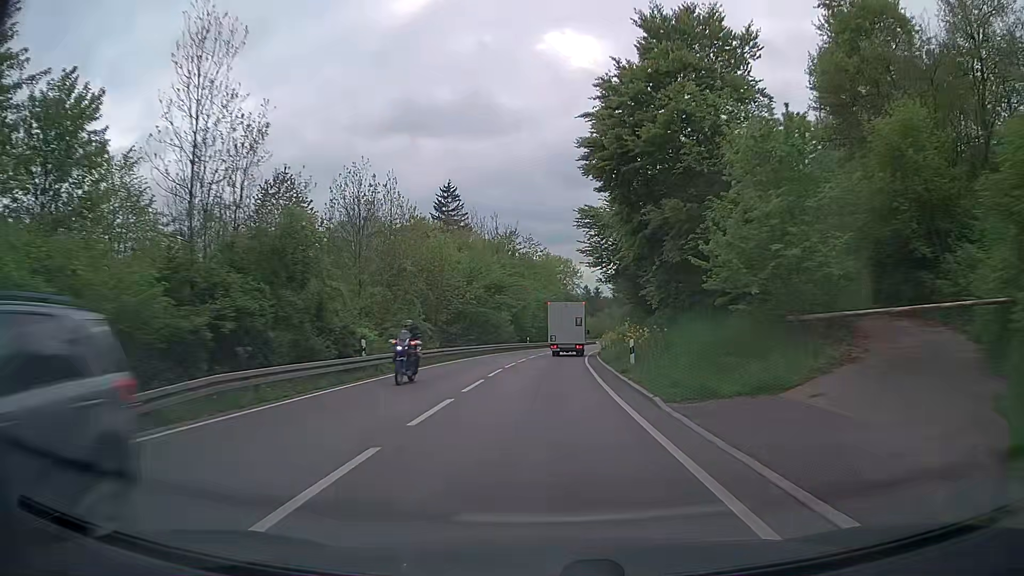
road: secondary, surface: asphalt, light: Day
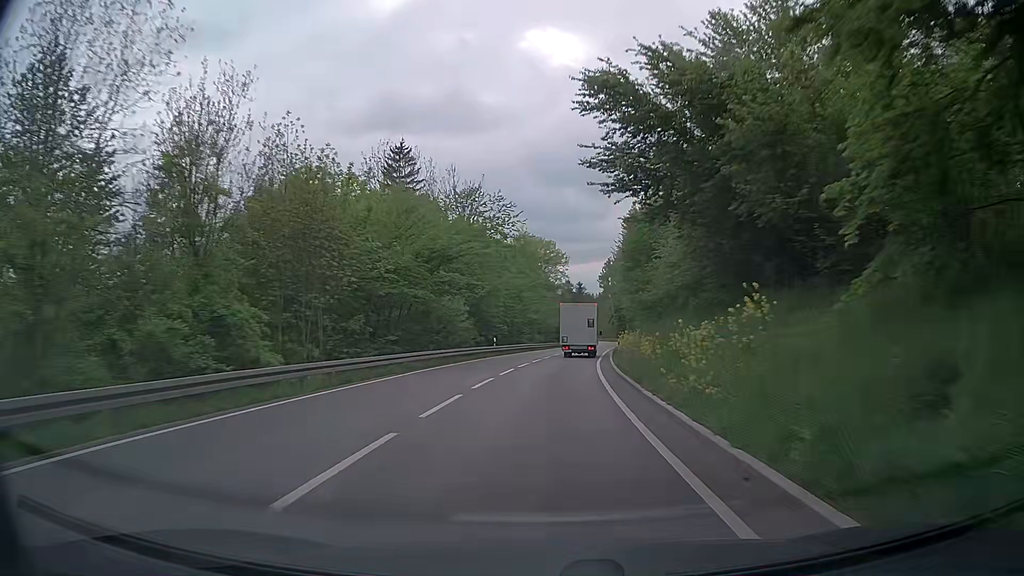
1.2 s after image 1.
(+0.3, +23.0) m; +2°
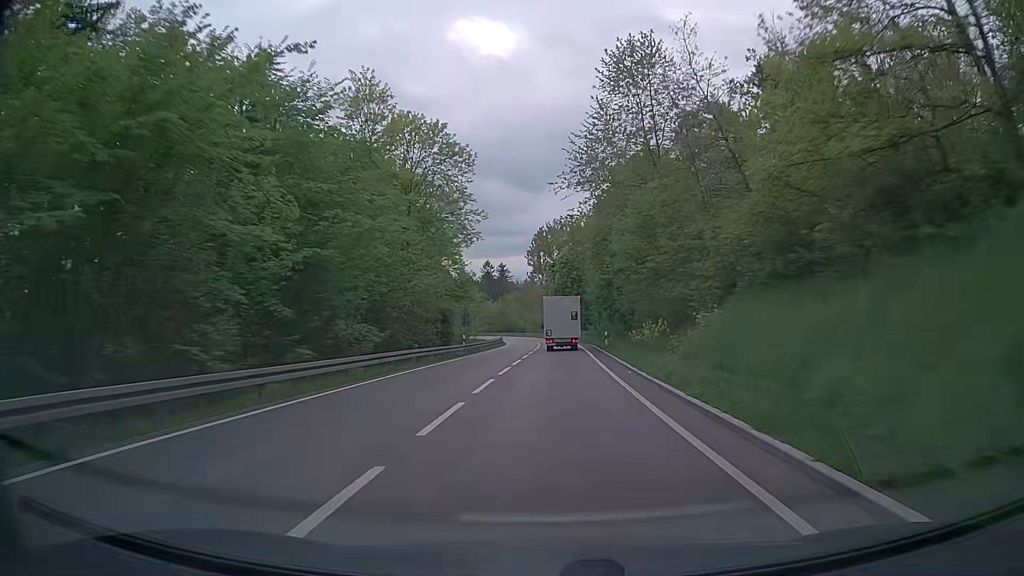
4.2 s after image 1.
(+3.4, +56.9) m; +6°
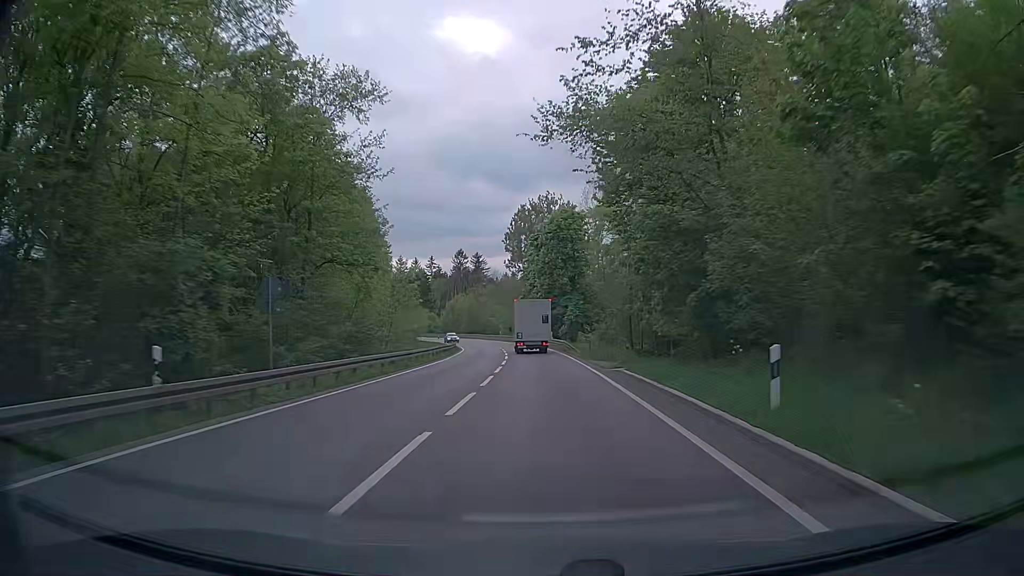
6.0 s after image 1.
(+1.1, +34.0) m; +2°
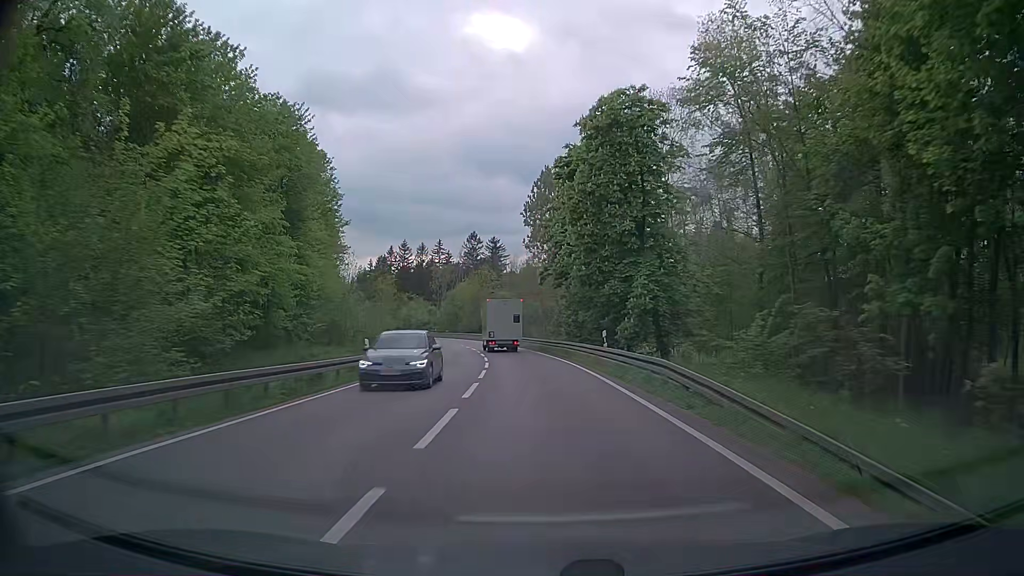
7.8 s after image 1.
(-0.3, +33.9) m; -2°
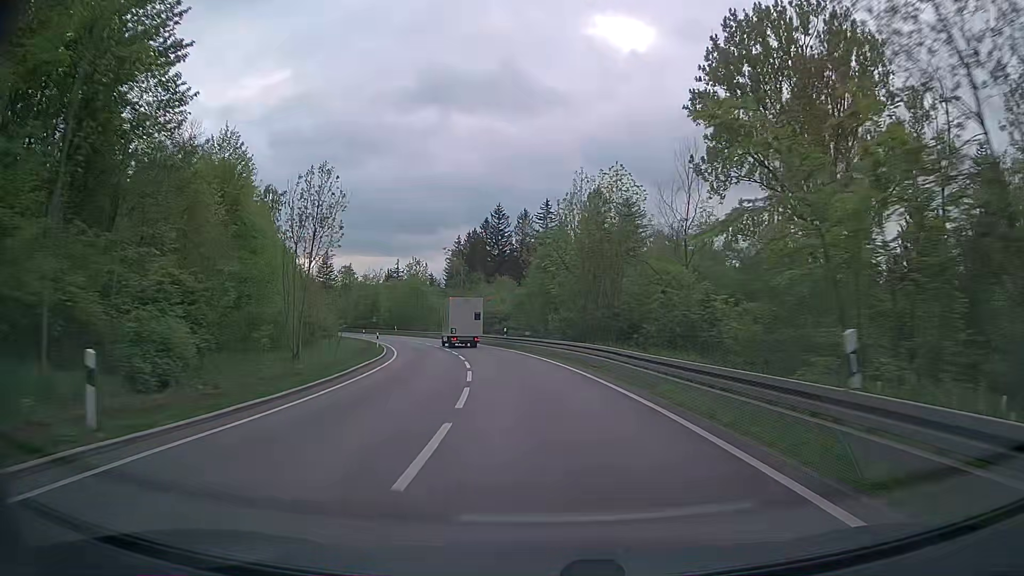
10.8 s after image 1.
(-5.1, +57.0) m; -11°
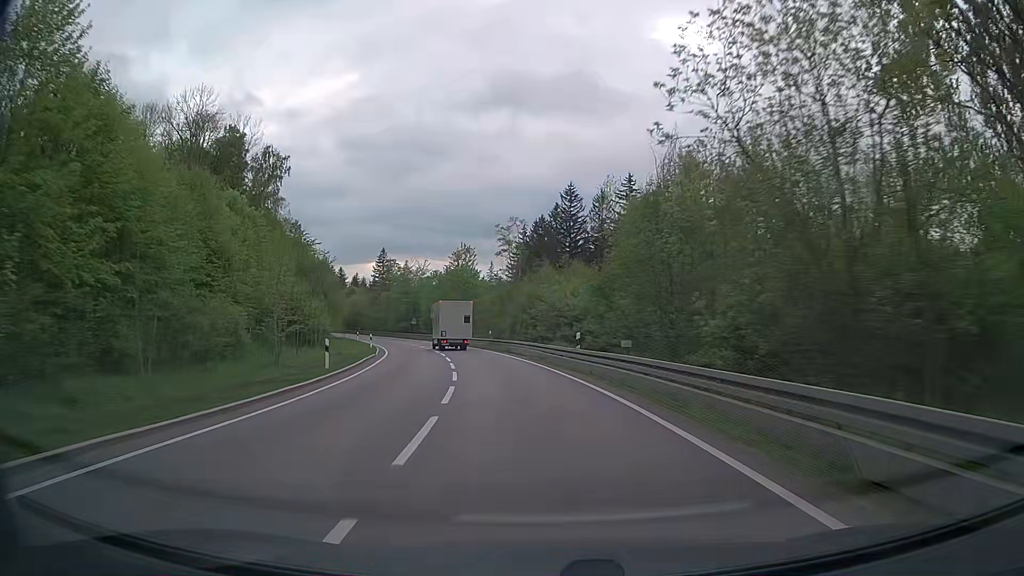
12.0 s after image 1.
(-1.1, +23.5) m; -6°
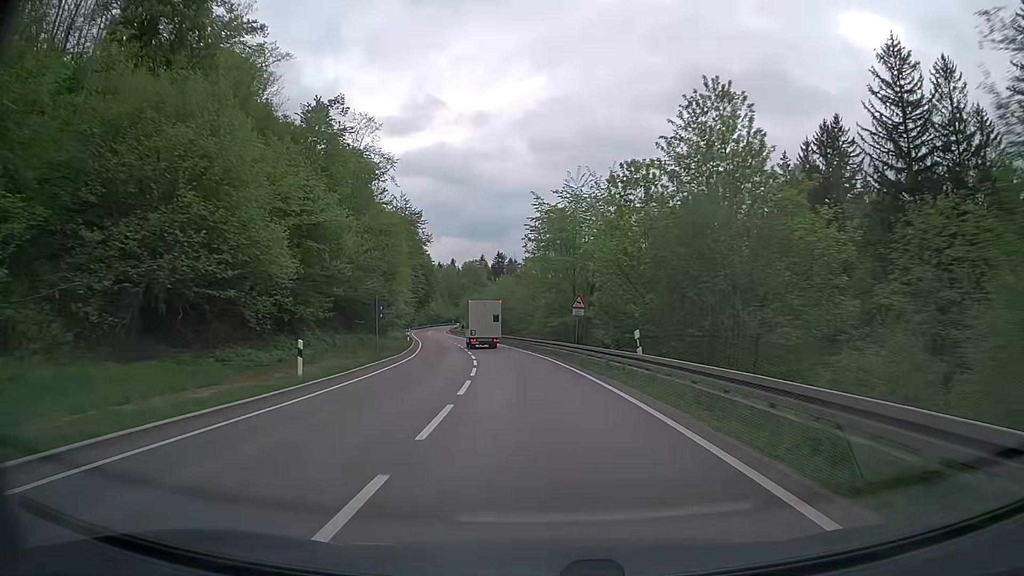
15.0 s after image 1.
(-9.3, +59.1) m; -17°
(0, +10) (-1, +20) (-2, +30) (-3, +40) (-4, +50) (-6, +60) (-8, +69) (-10, +79) (-12, +89) (-14, +99) m
